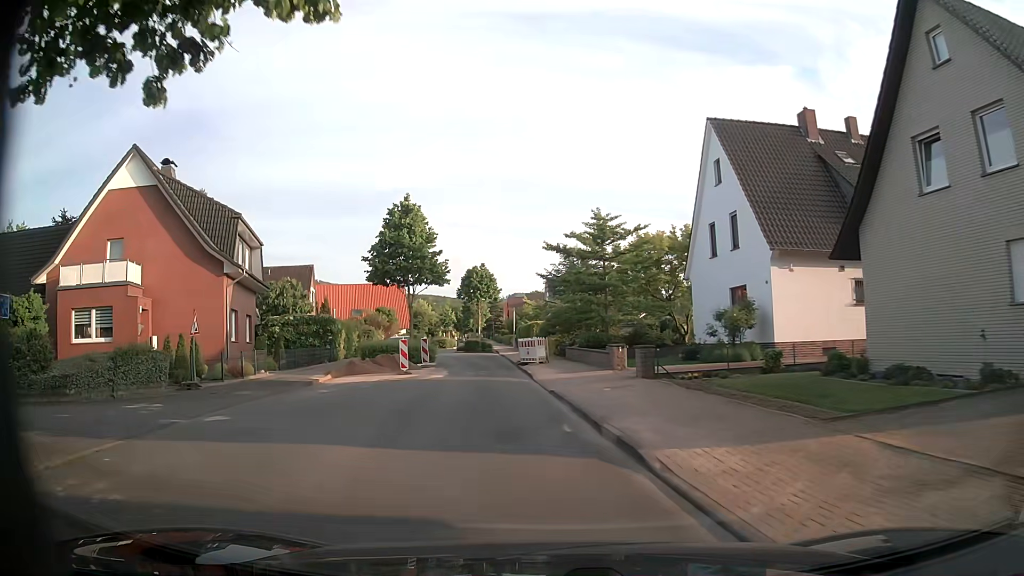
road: unclassified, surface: asphalt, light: Day
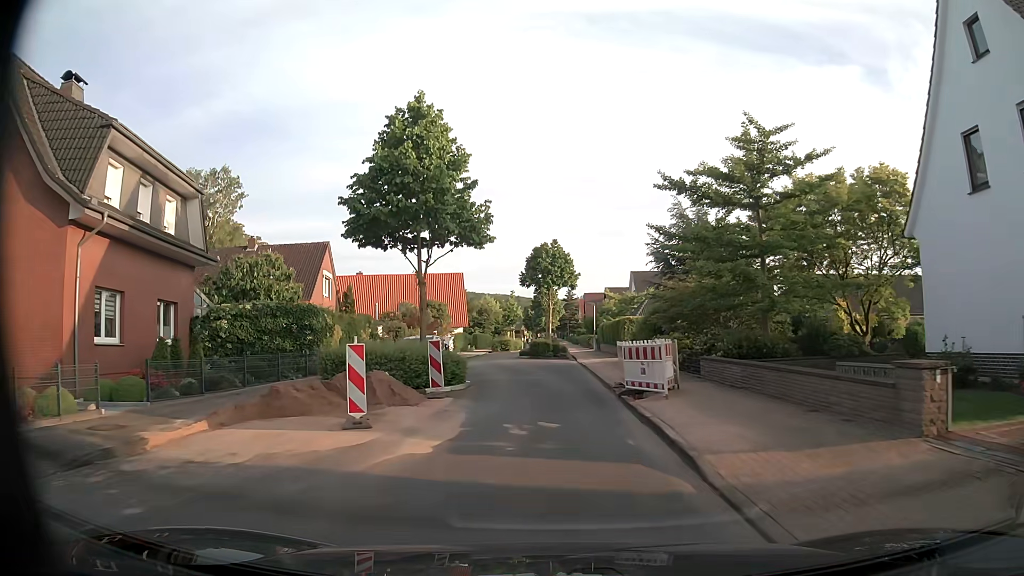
(-1.2, +14.4) m; -7°
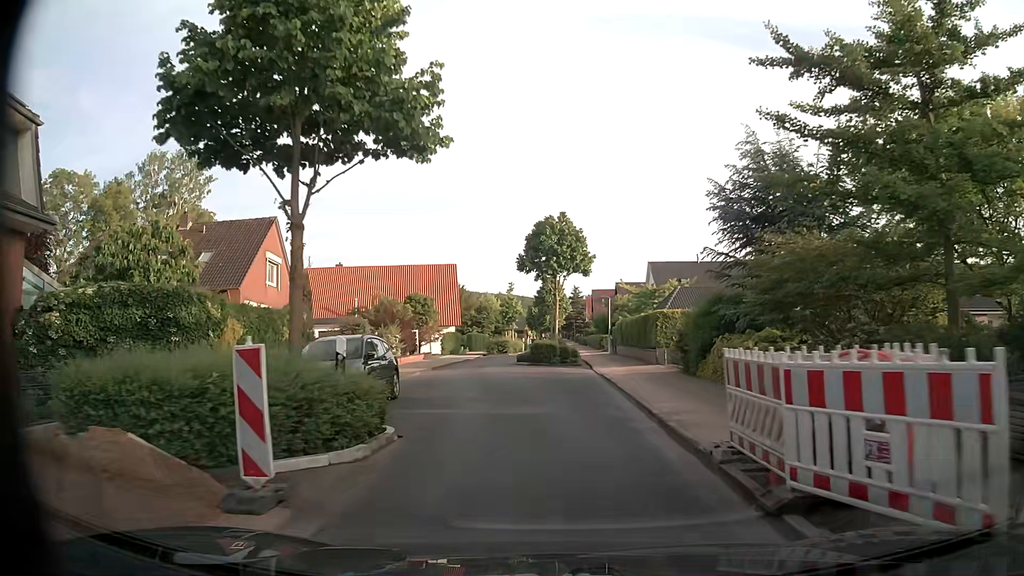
(-0.1, +9.7) m; 0°
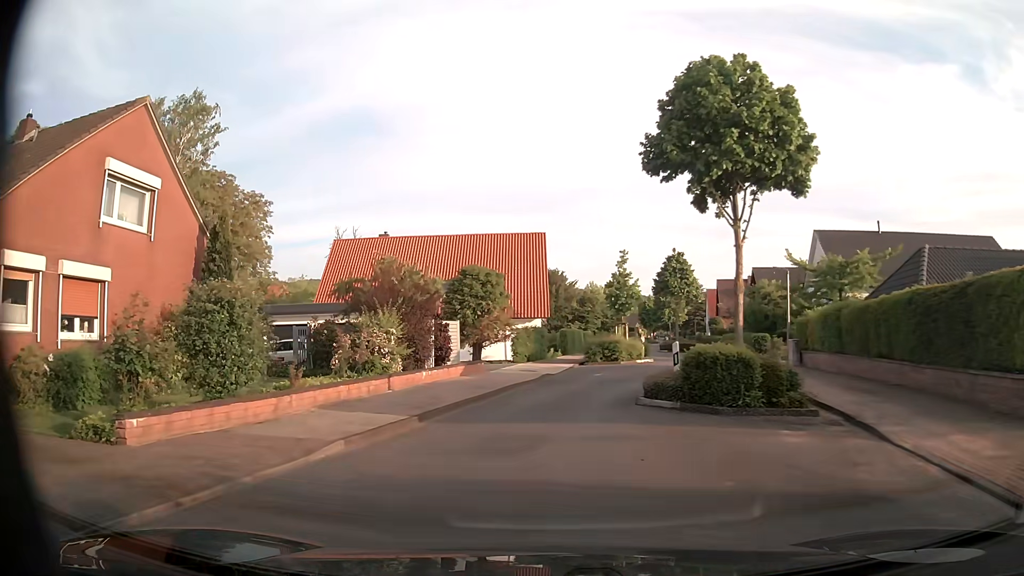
(-0.9, +19.6) m; -9°
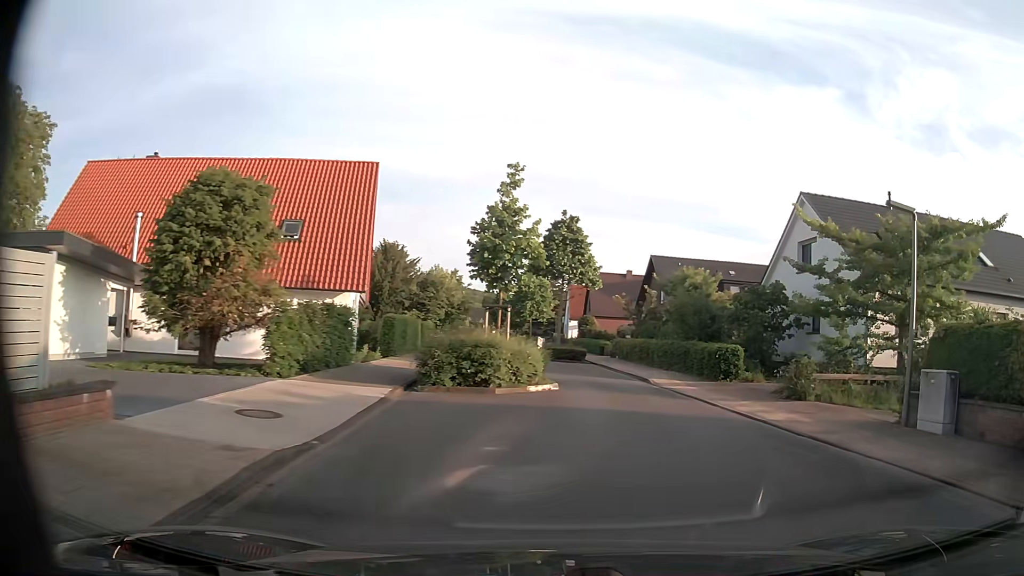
(+0.5, +17.6) m; +14°
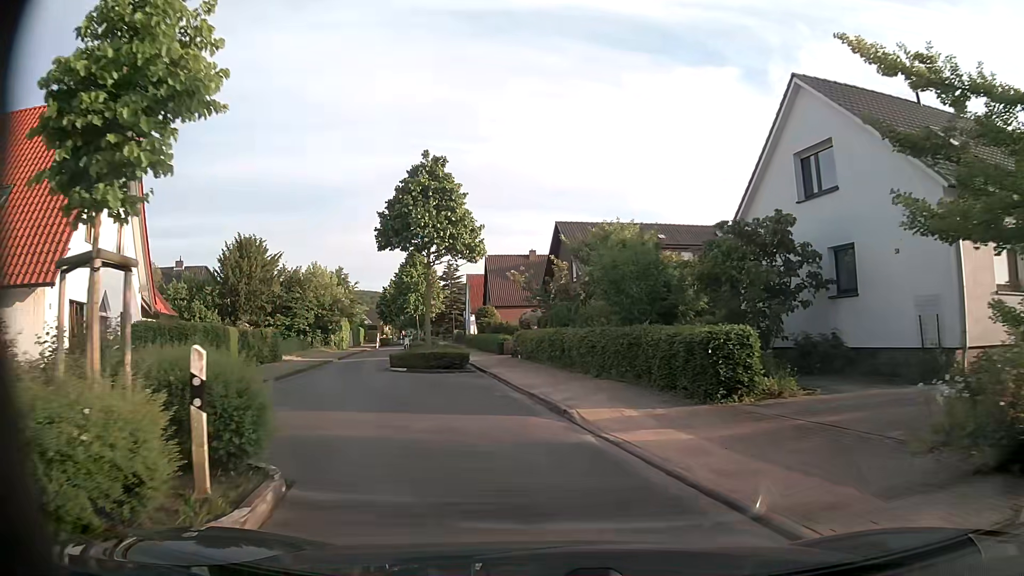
(+1.4, +12.3) m; +7°
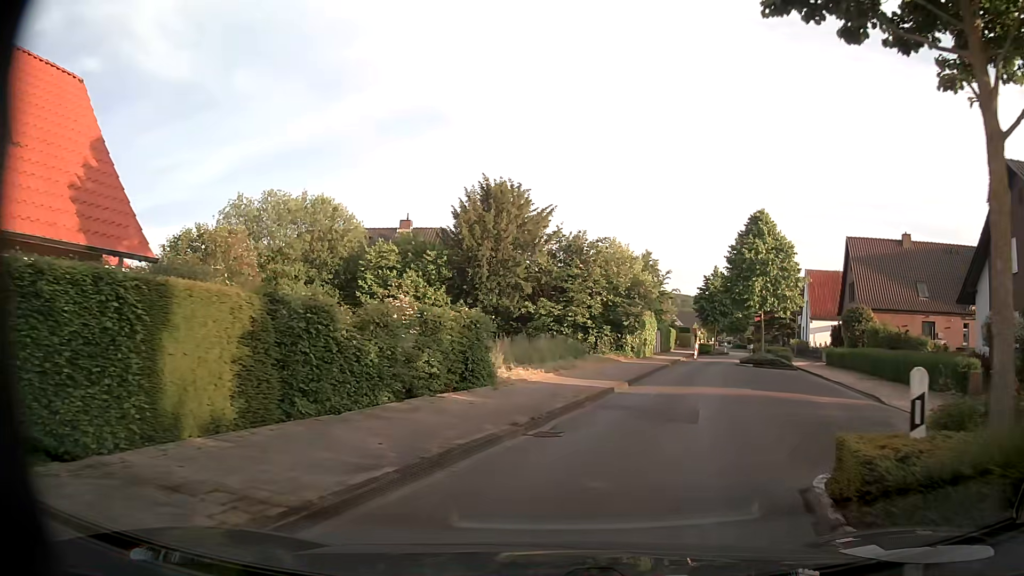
(-5.1, +19.9) m; -28°
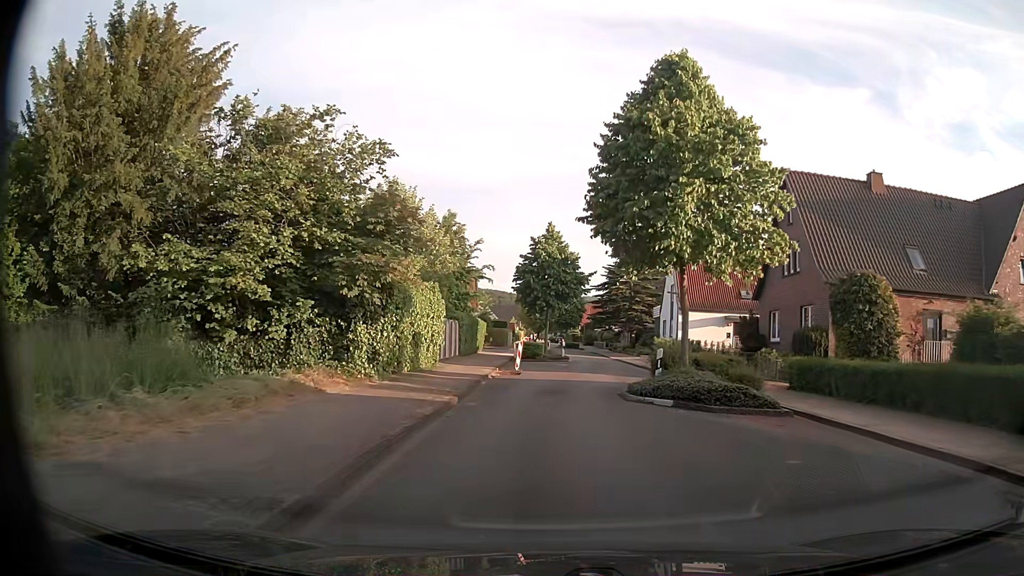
(+4.6, +21.7) m; +17°
